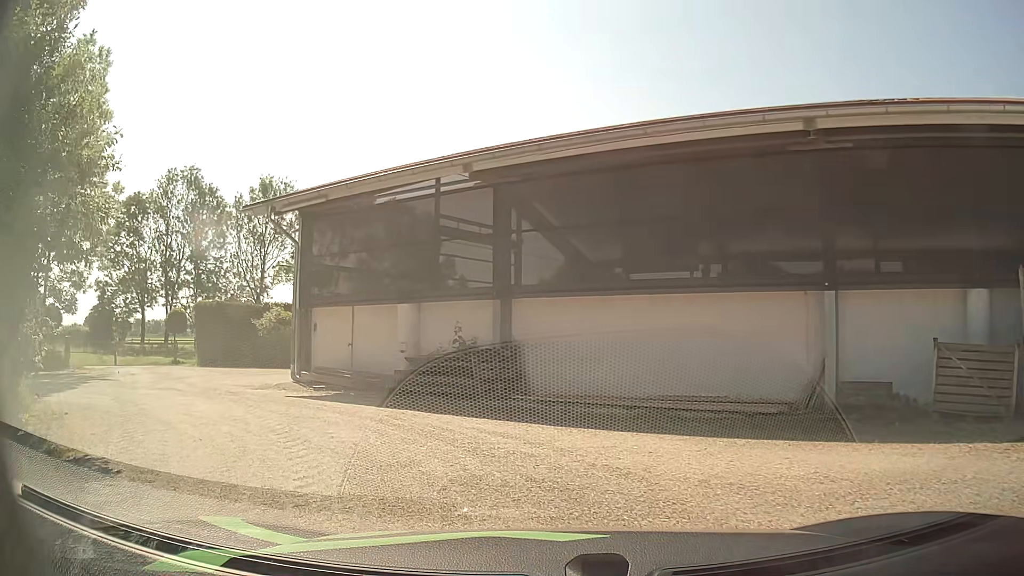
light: Day
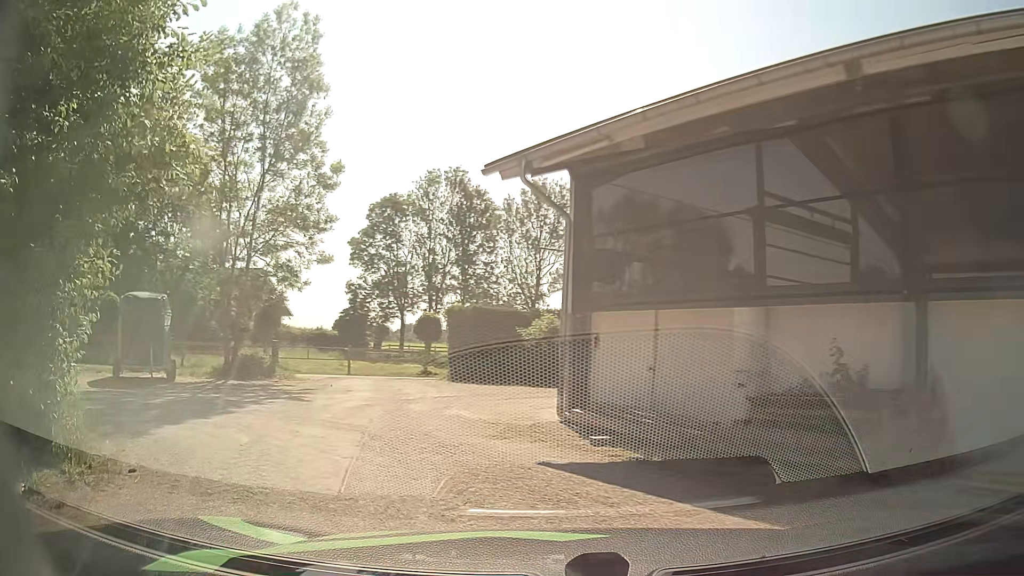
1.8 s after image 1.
(-1.0, +5.0) m; -24°
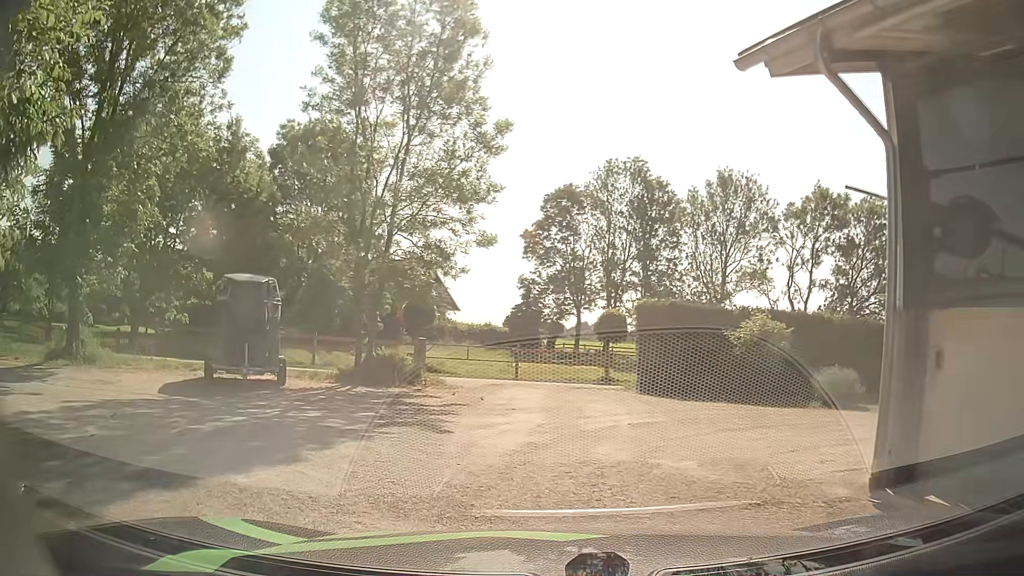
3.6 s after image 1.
(-0.8, +4.7) m; -16°
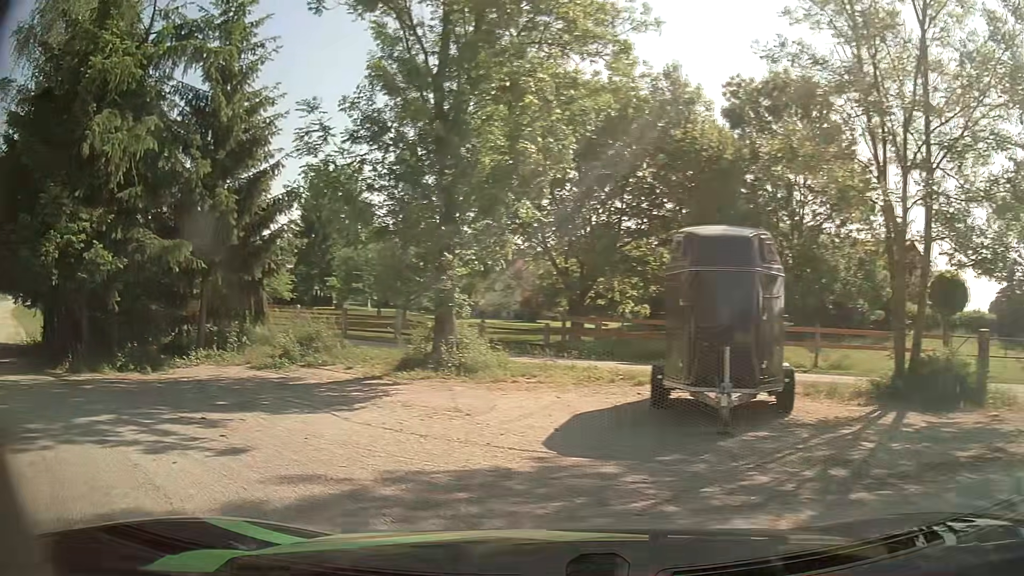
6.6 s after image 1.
(-1.9, +7.1) m; -39°
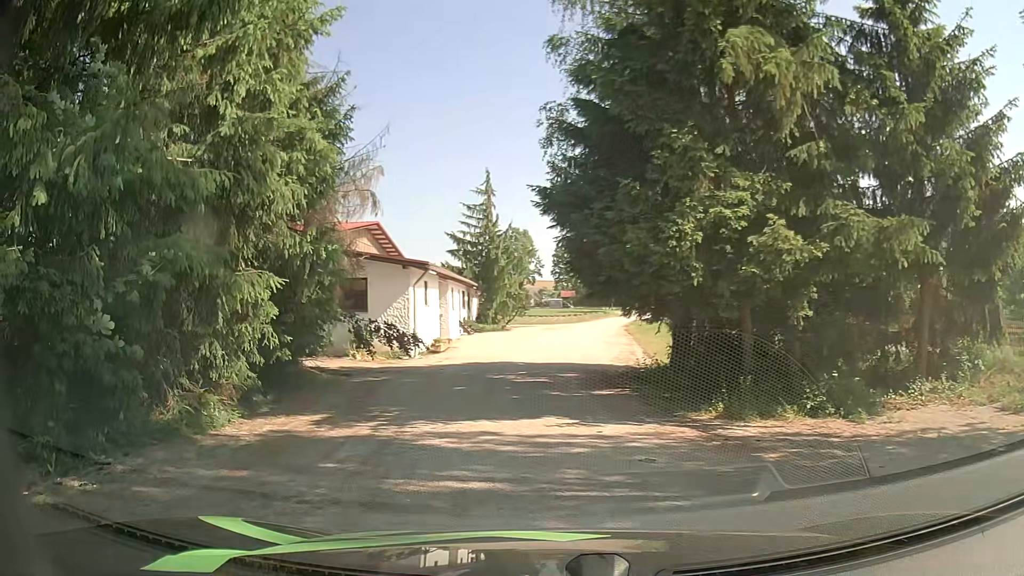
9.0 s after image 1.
(-2.9, +5.2) m; -56°
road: service
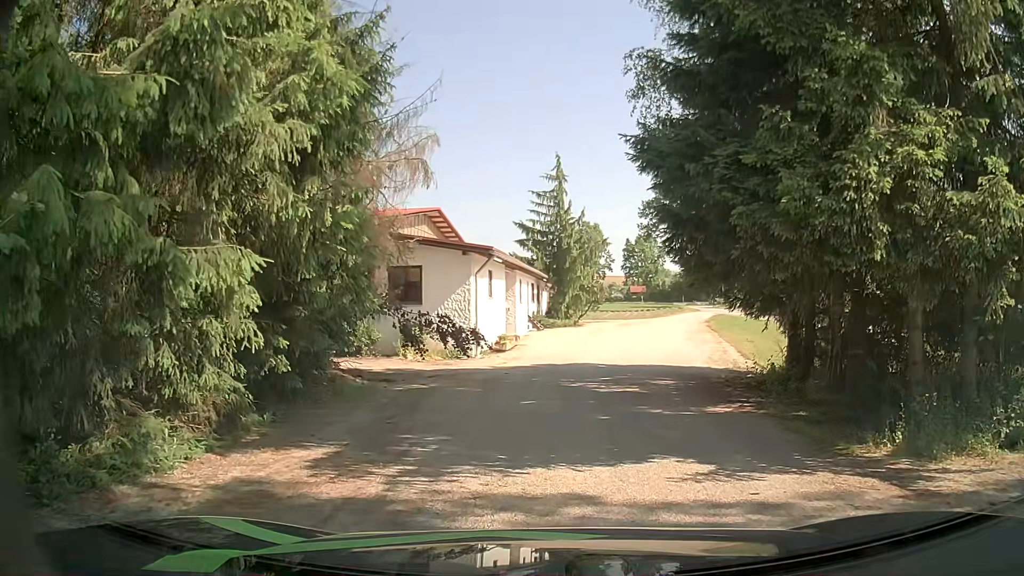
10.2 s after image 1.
(-0.2, +3.5) m; -5°
